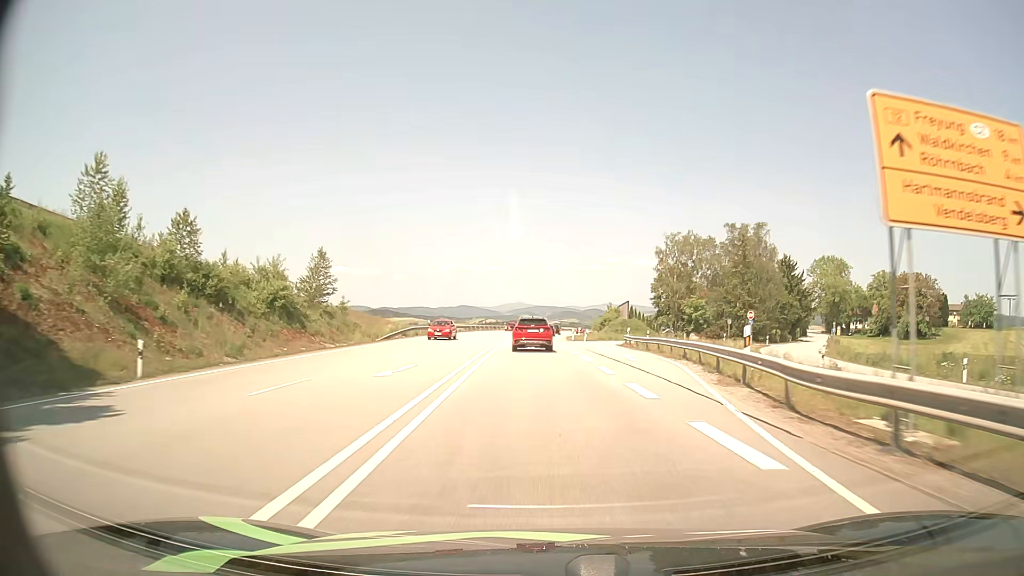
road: primary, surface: asphalt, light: Day
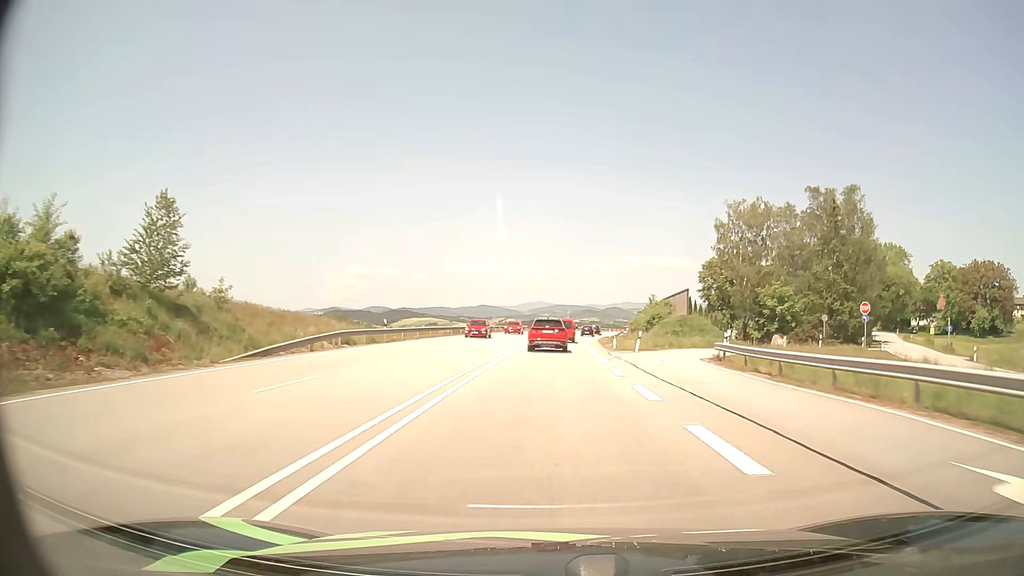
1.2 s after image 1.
(-0.4, +24.0) m; -2°
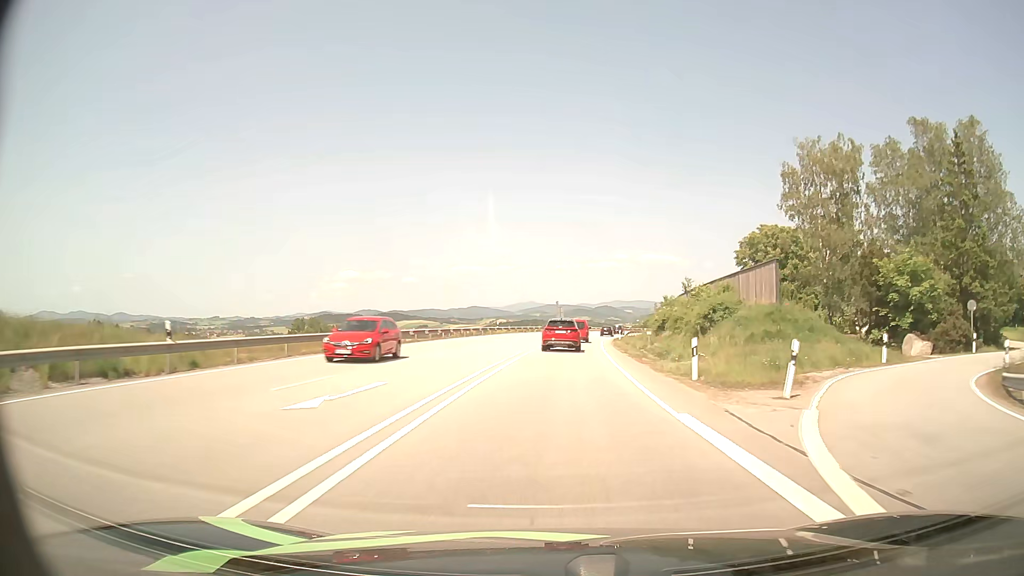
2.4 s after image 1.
(+0.1, +23.7) m; +1°
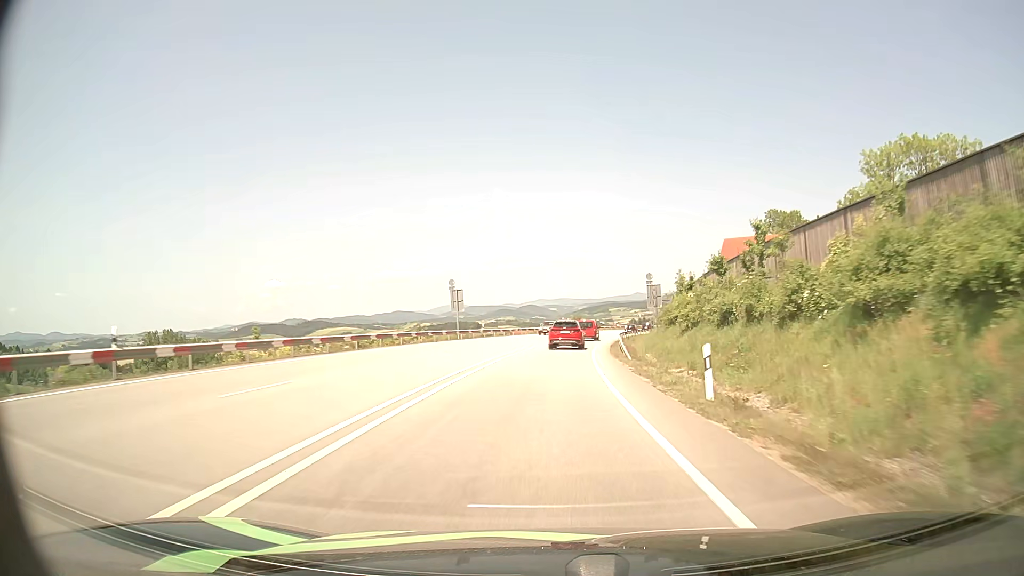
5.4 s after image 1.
(+3.3, +60.9) m; +6°
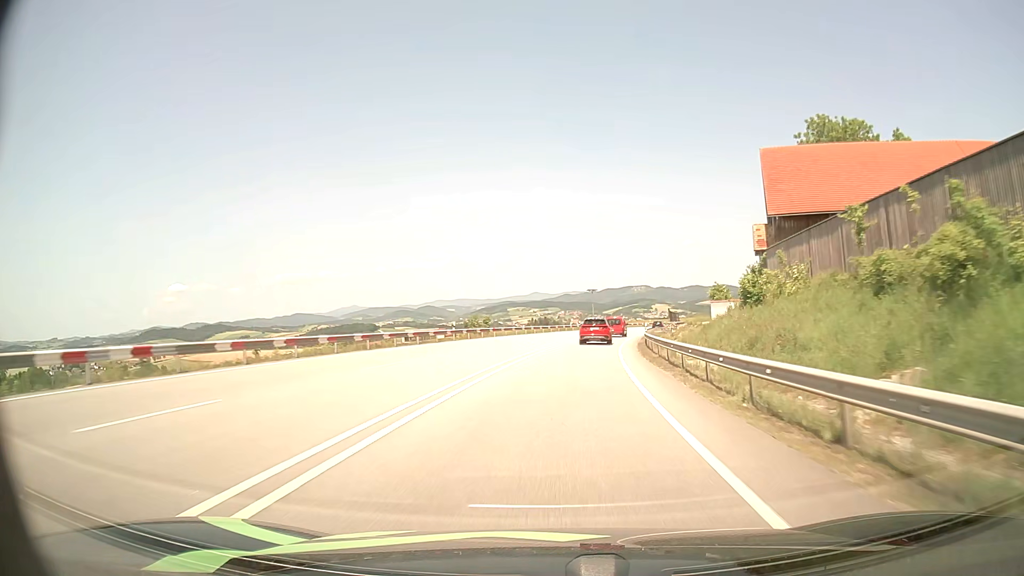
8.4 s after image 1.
(+4.0, +64.3) m; +8°
